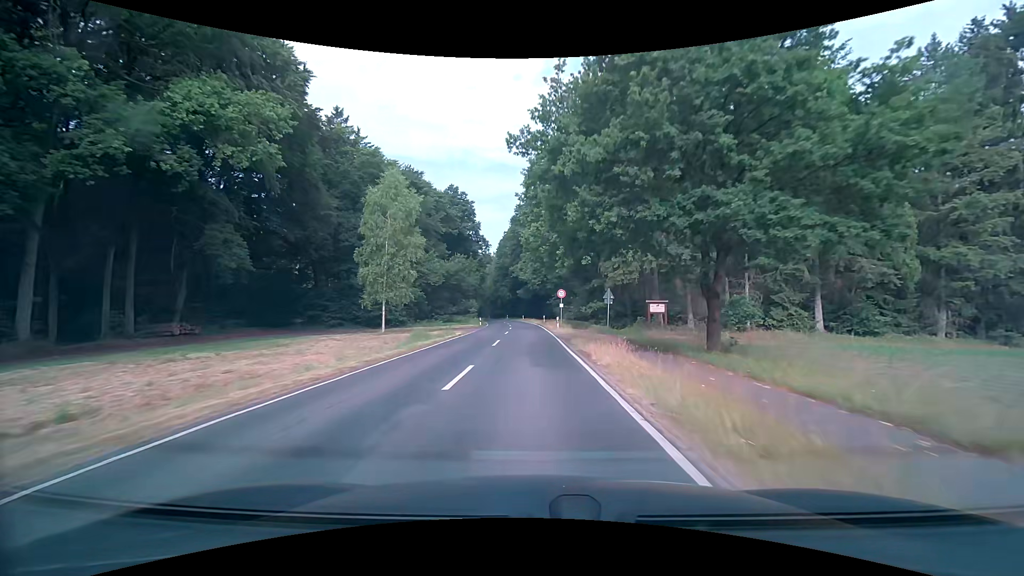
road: tertiary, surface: asphalt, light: Day
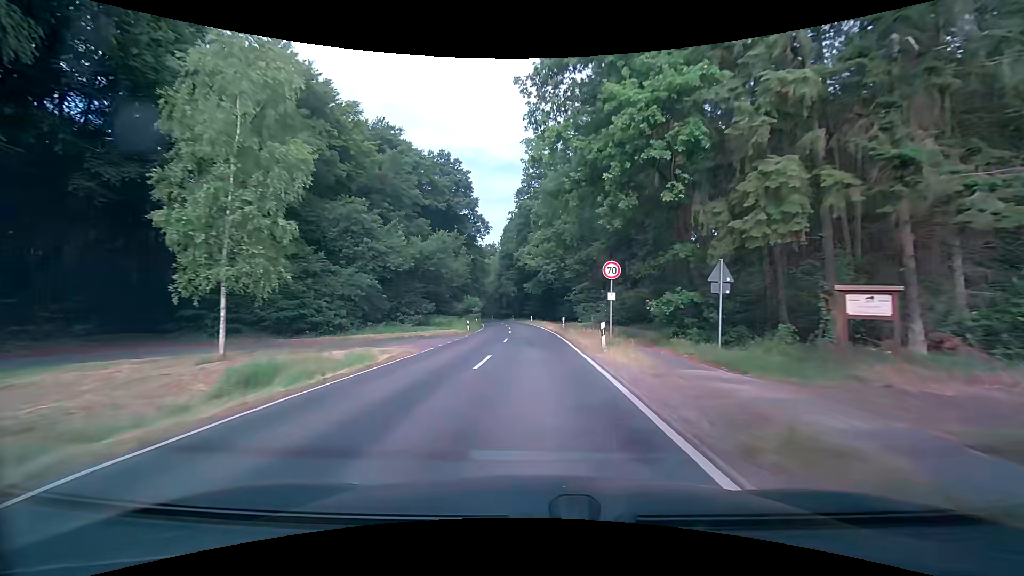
(-0.2, +20.5) m; -1°
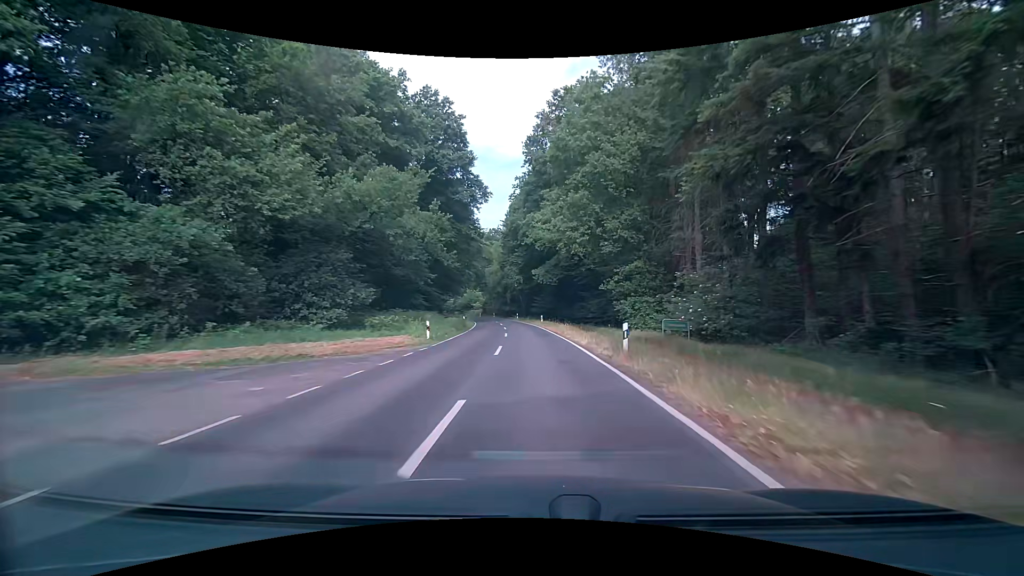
(-0.4, +20.2) m; -1°
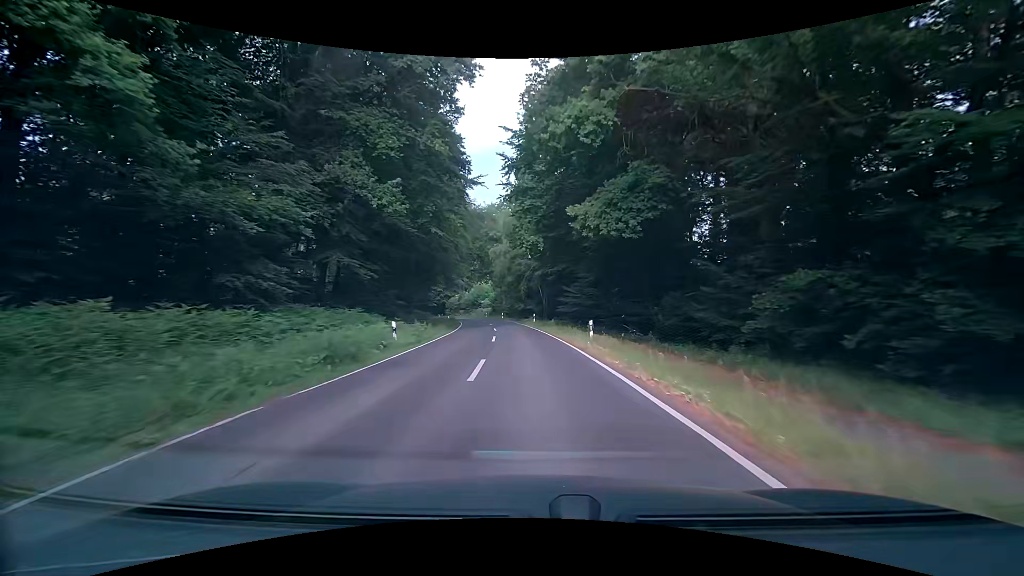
(-0.6, +29.9) m; -2°
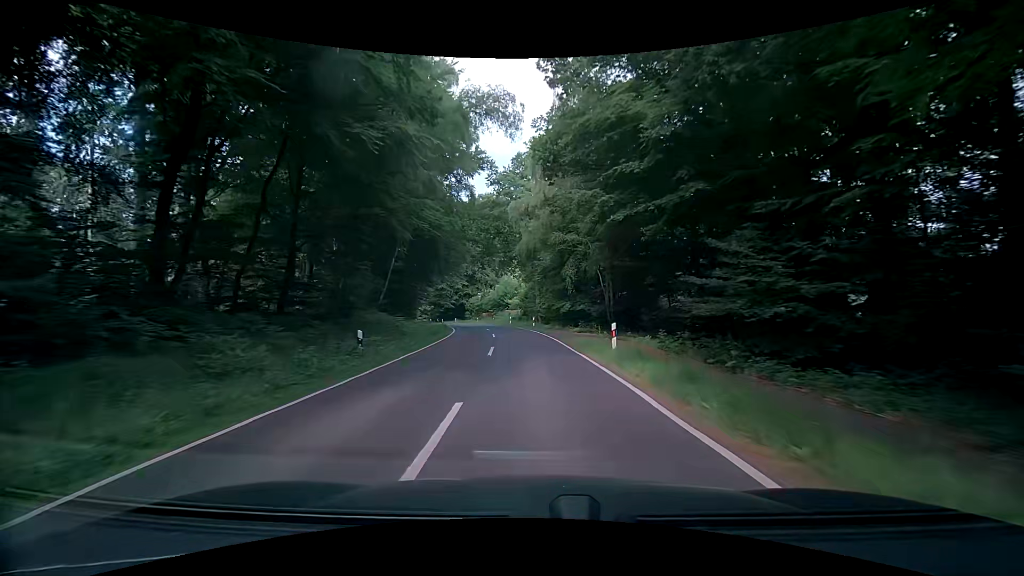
(-1.3, +29.7) m; -4°
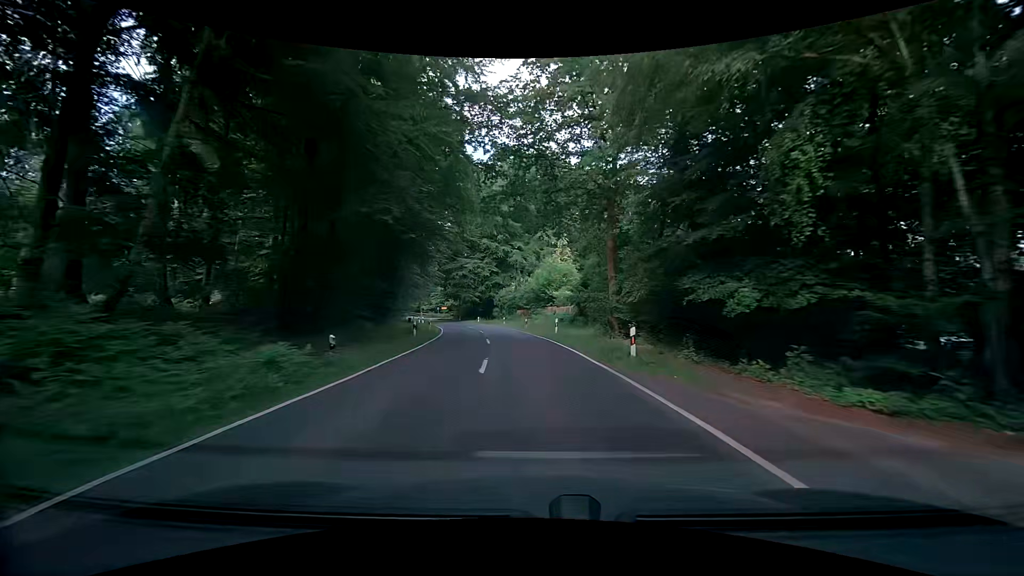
(-1.6, +28.7) m; -5°
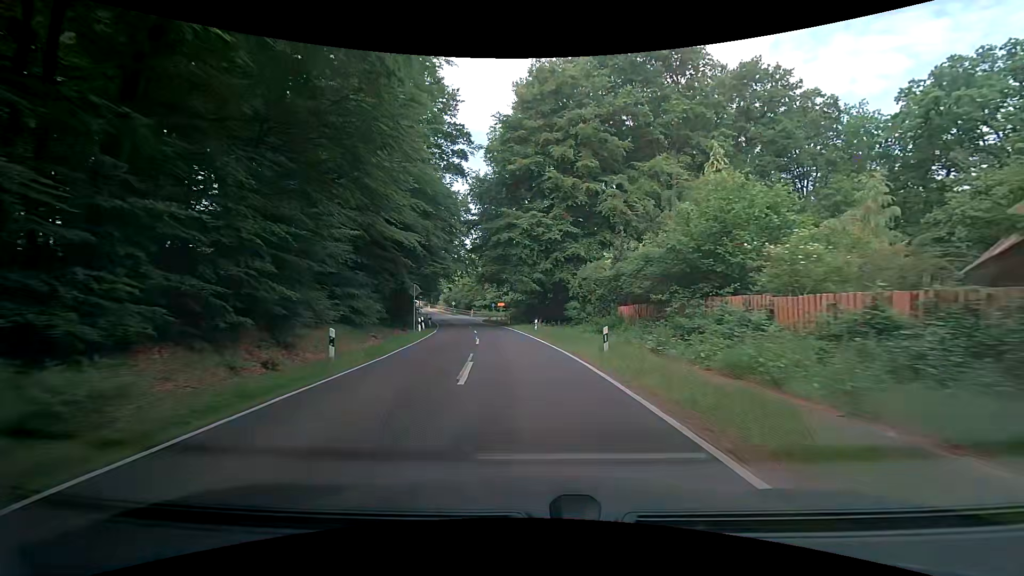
(-2.8, +37.0) m; -9°
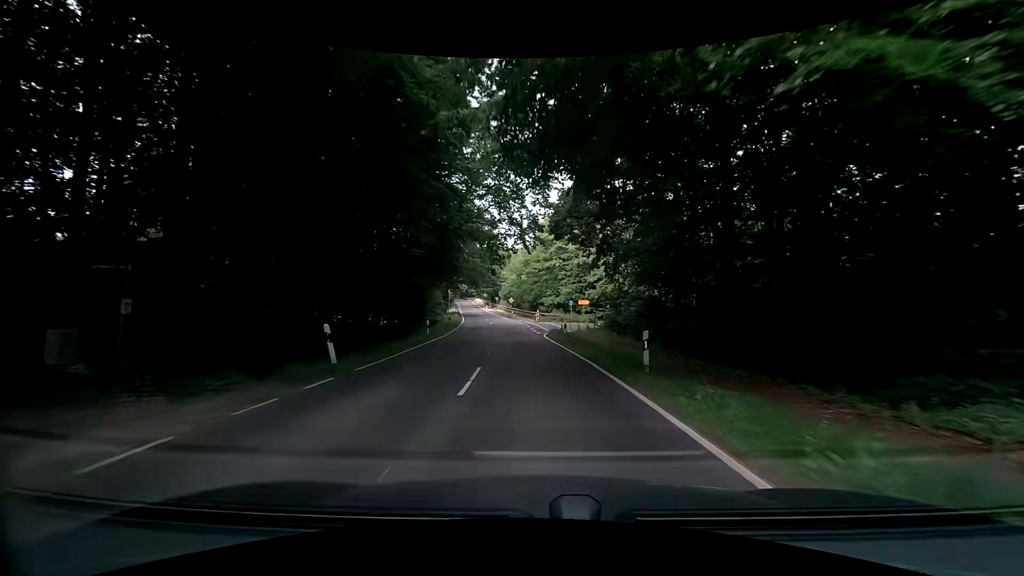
(-3.1, +36.7) m; -9°
(0, +10) (-1, +20) (-1, +30) (-2, +40) (-3, +50) (-5, +60) (-6, +70) (-7, +80) (-9, +89) (-10, +99) m
